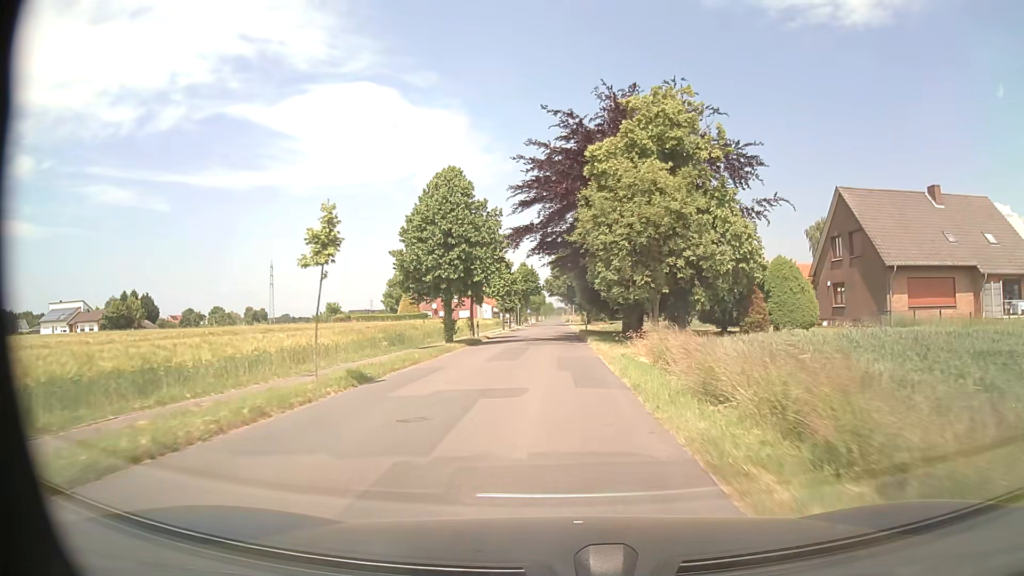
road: residential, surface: asphalt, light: Day
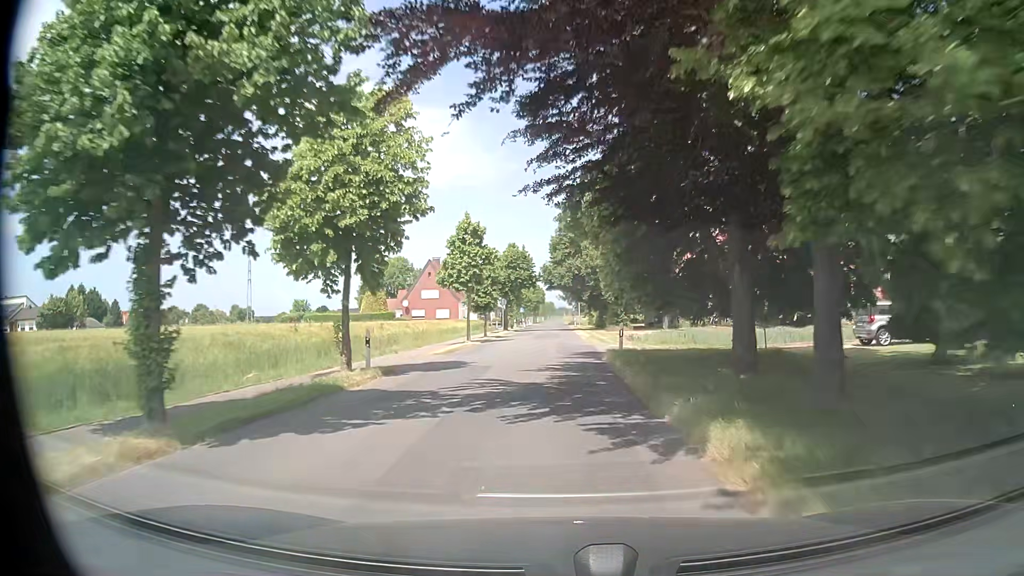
(0.0, +24.7) m; 0°
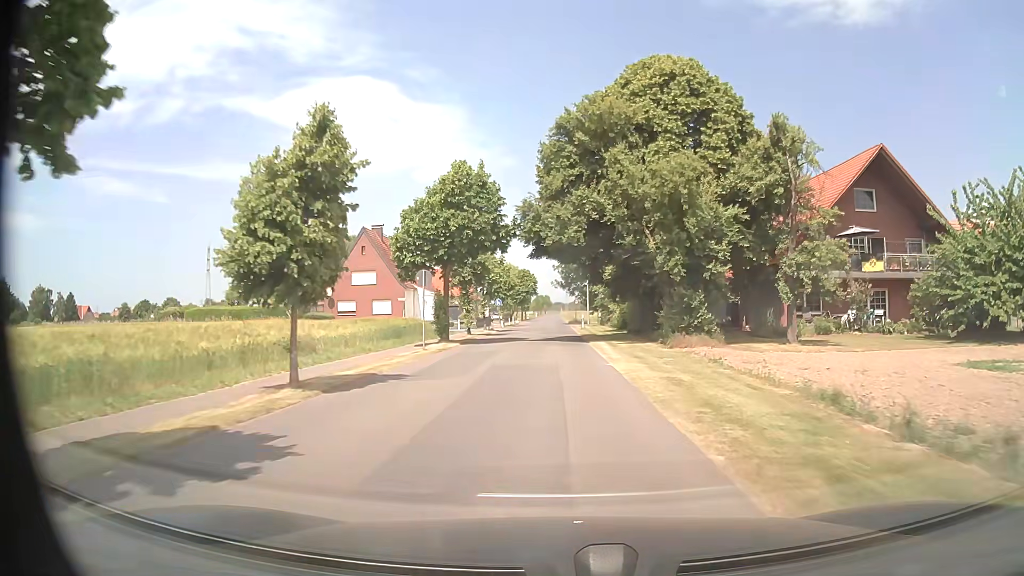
(0.0, +33.2) m; 0°
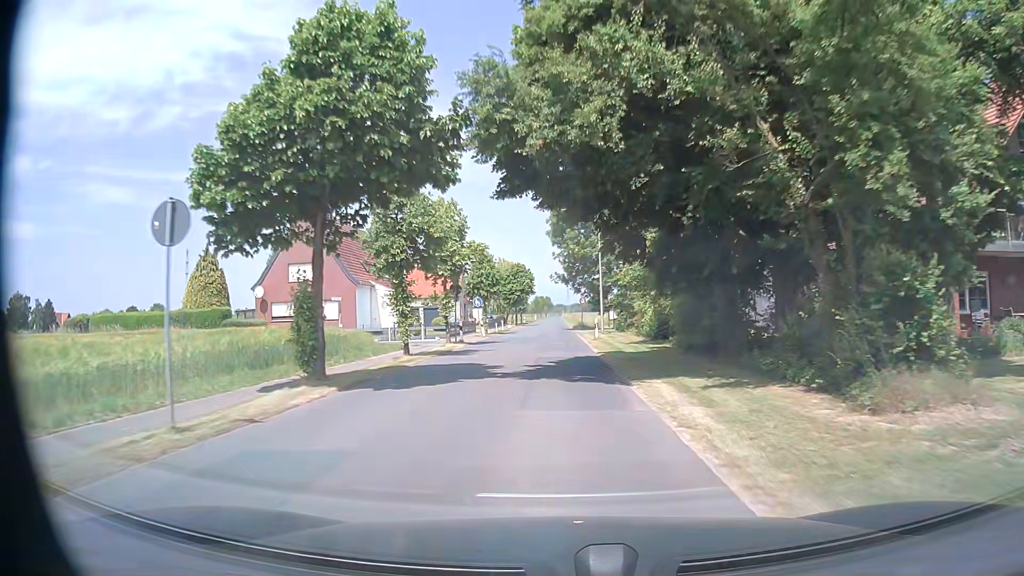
(0.0, +16.5) m; 0°
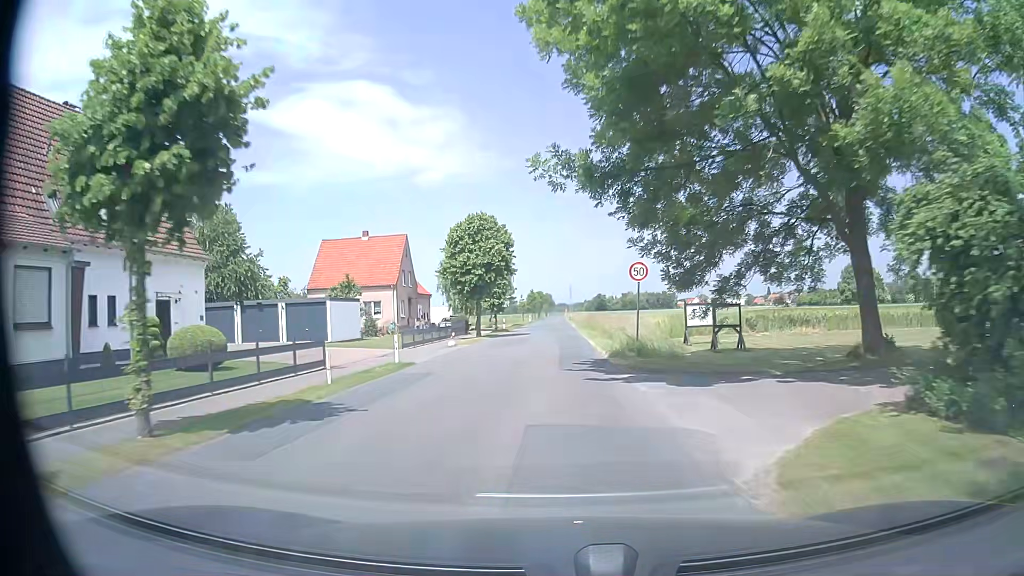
(0.0, +41.5) m; 0°
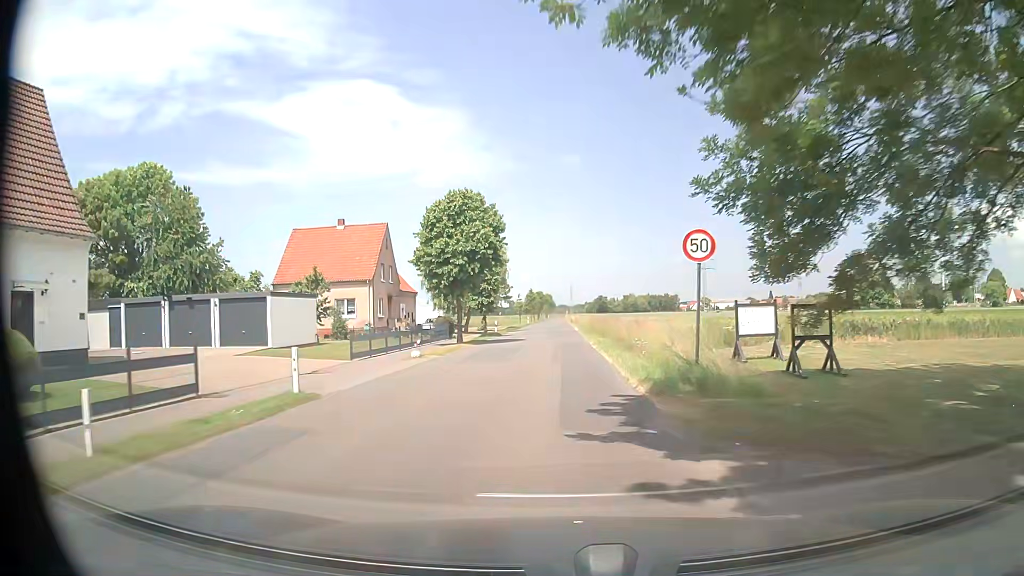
(0.0, +8.3) m; +1°
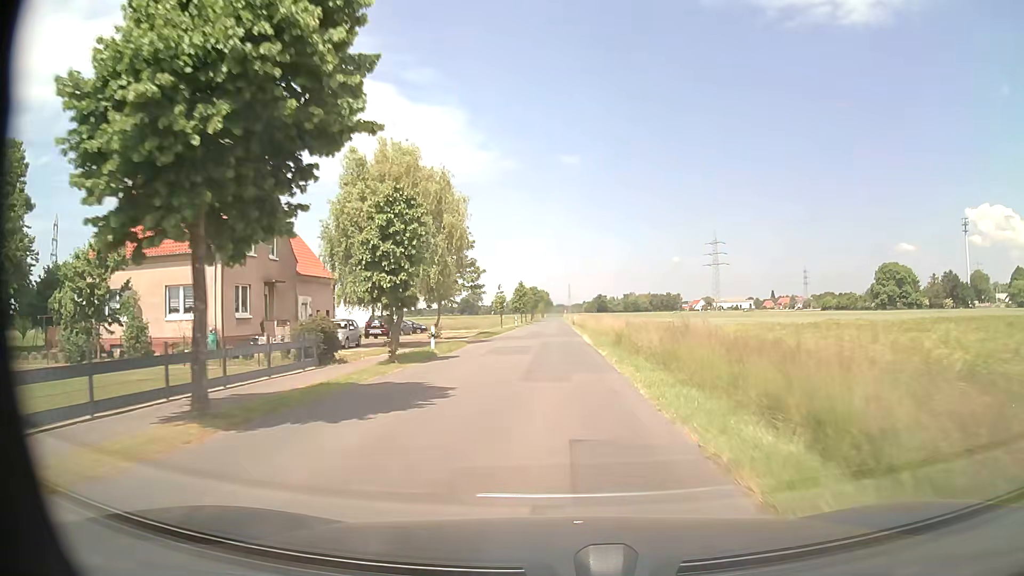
(-0.1, +25.0) m; 0°
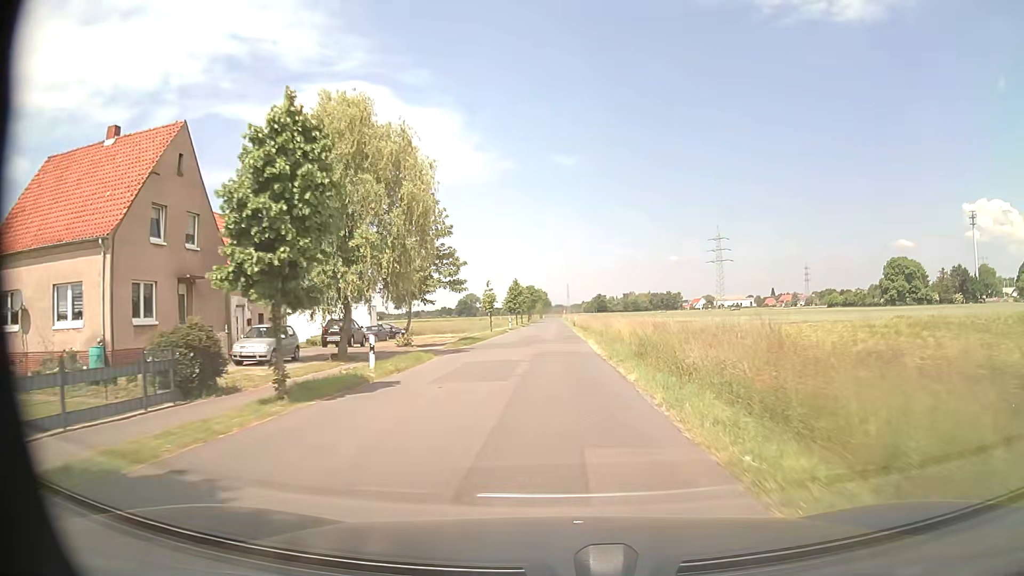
(0.0, +8.4) m; +1°
